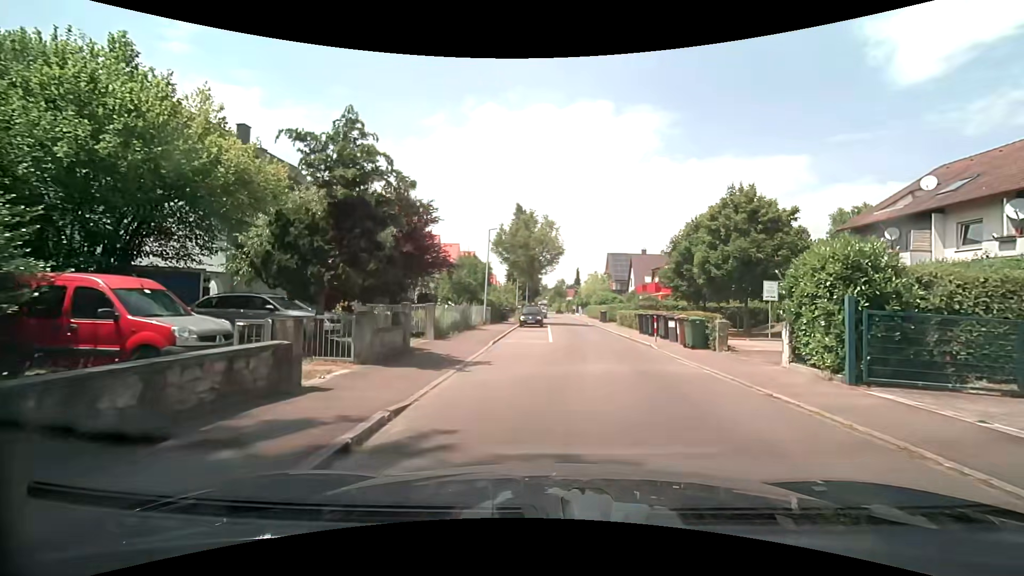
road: residential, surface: asphalt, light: Day
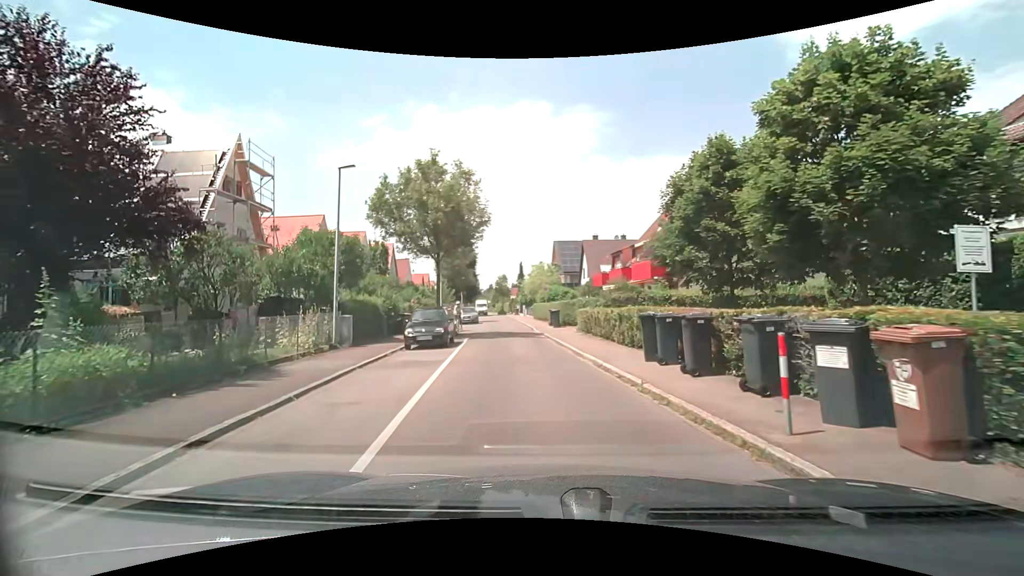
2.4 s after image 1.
(+0.9, +14.6) m; +6°
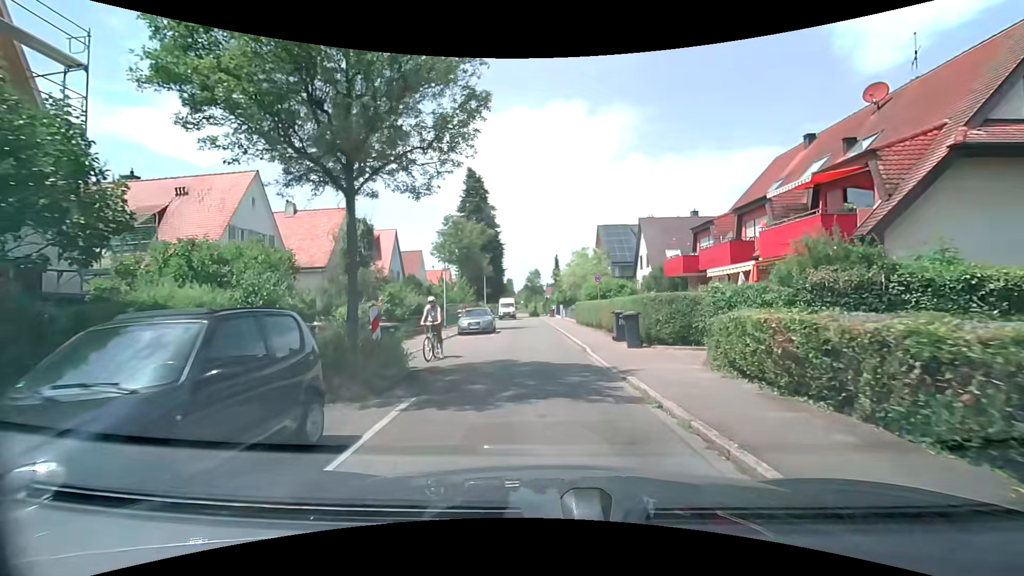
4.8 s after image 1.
(-0.8, +14.4) m; -3°
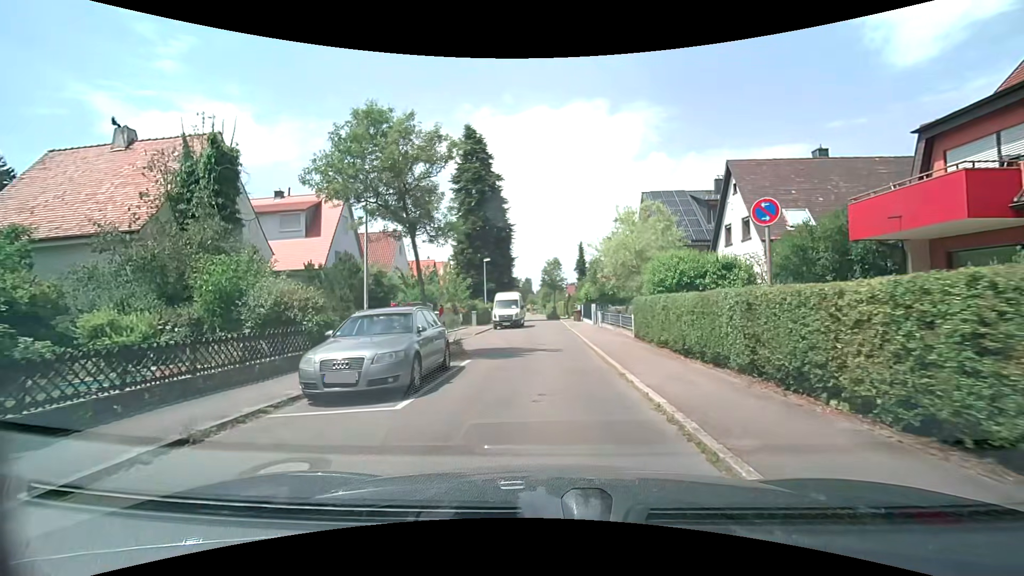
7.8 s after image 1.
(-0.6, +18.0) m; -3°
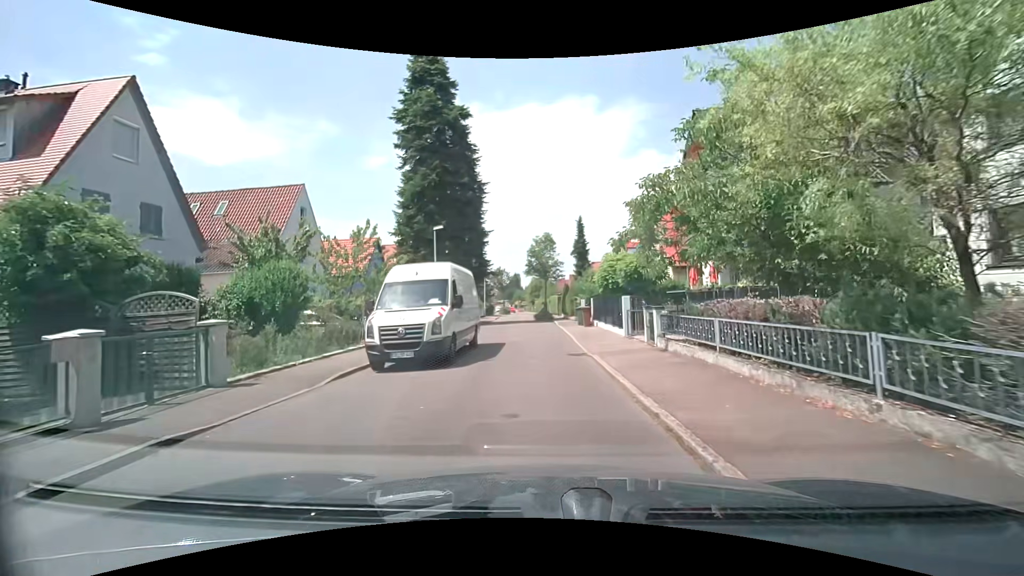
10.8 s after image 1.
(0.0, +18.1) m; +1°
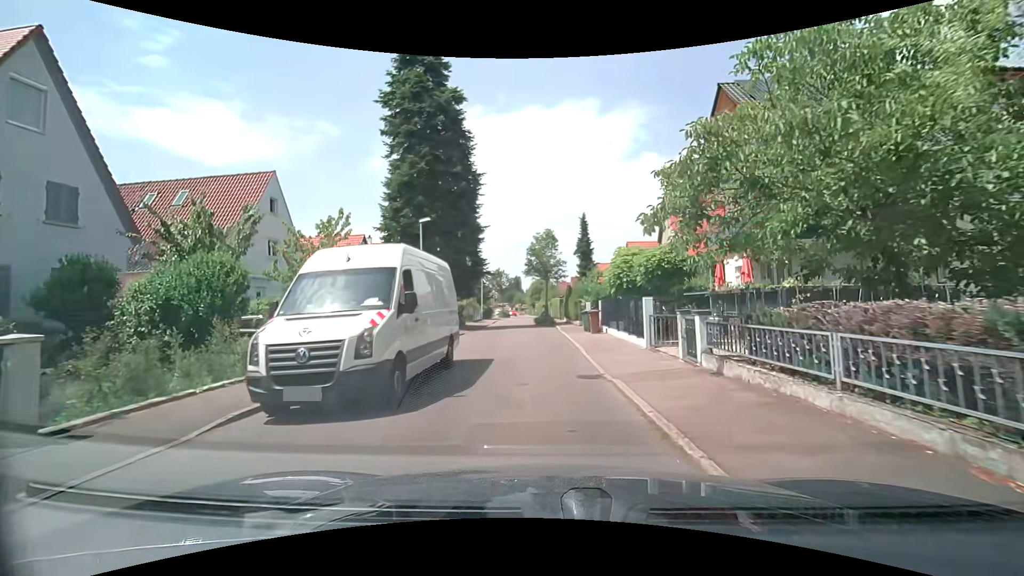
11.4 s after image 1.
(-0.1, +3.7) m; -1°
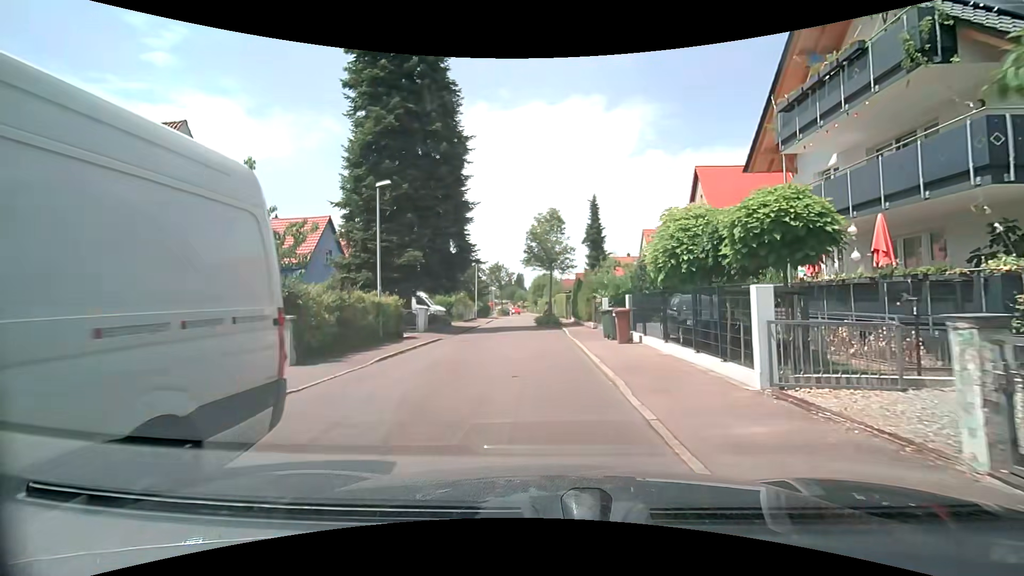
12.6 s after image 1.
(+0.1, +7.4) m; +1°
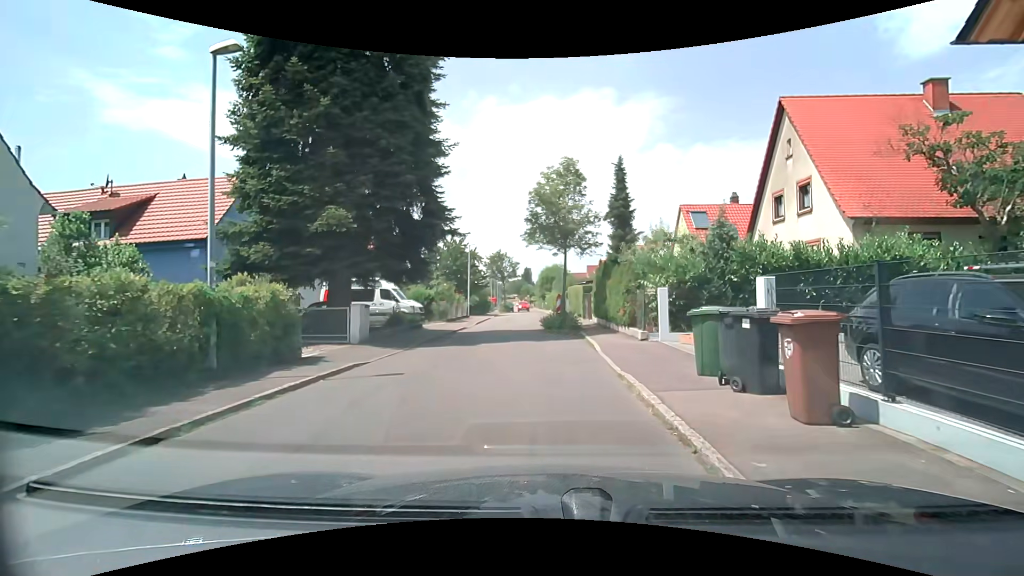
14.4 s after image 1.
(-0.1, +10.0) m; -2°
